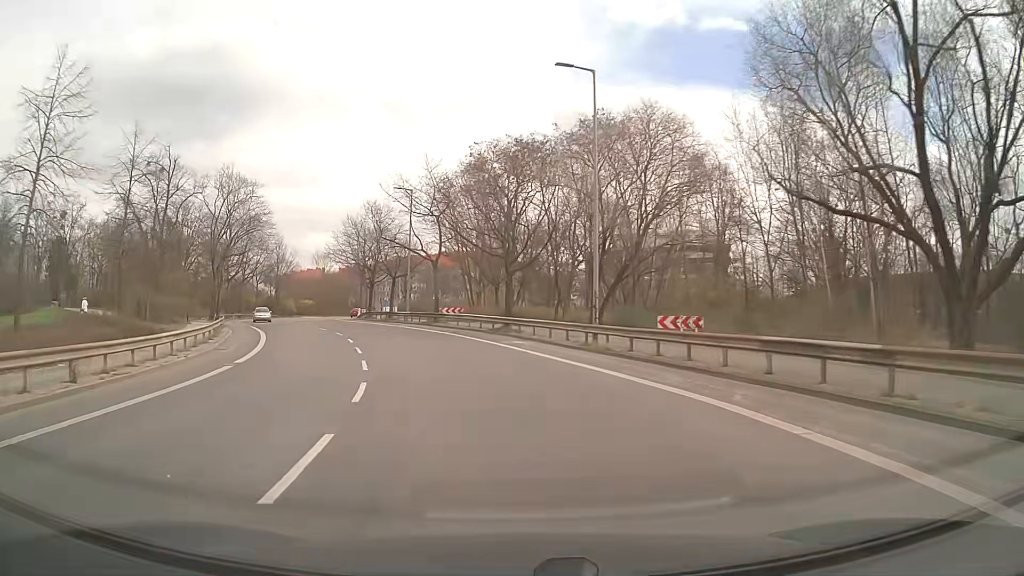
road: tertiary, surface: asphalt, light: Day
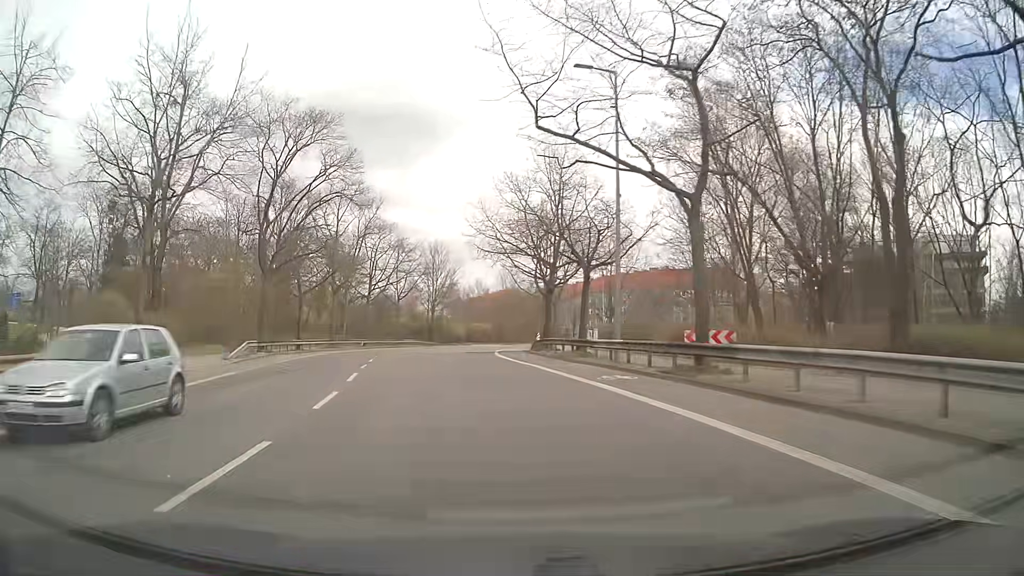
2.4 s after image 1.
(-4.7, +29.8) m; -18°
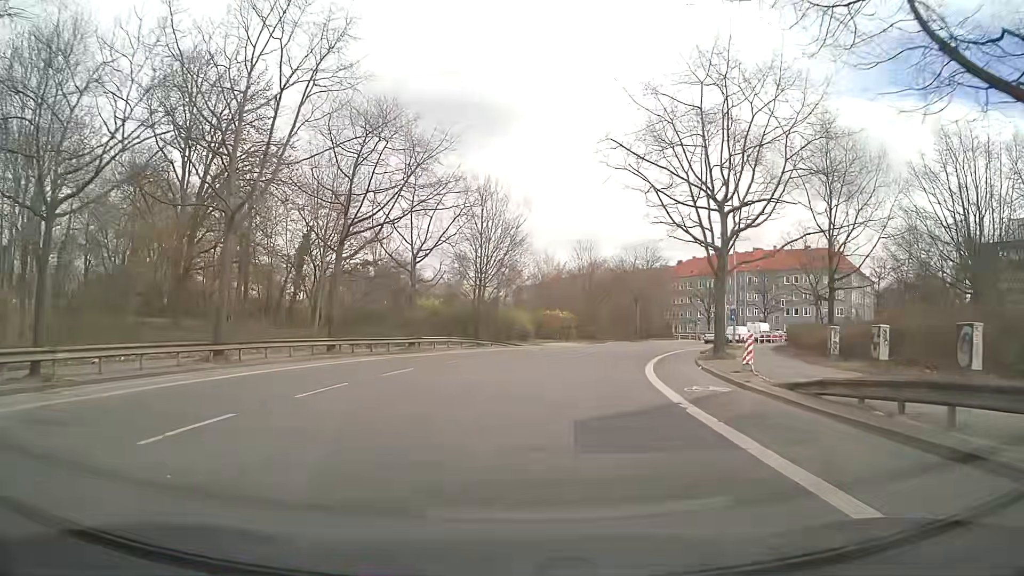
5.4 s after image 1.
(-2.9, +34.0) m; -5°
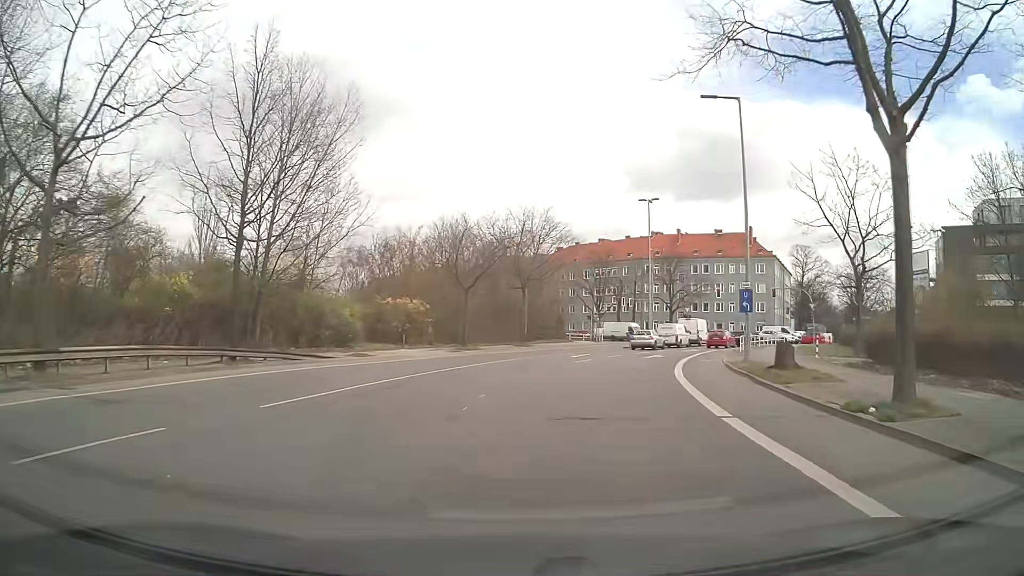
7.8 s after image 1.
(+2.1, +25.0) m; +12°
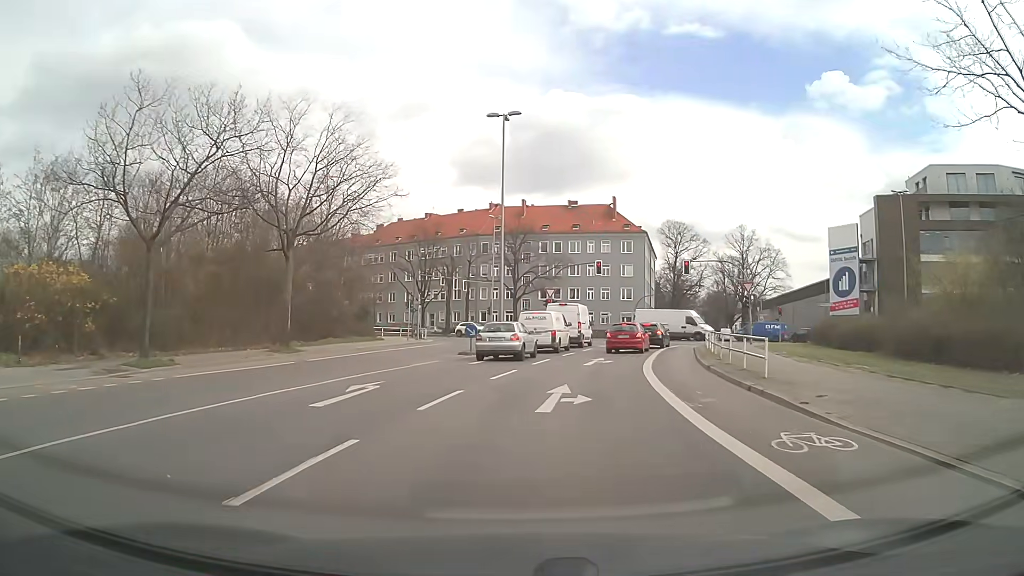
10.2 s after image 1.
(+2.6, +22.6) m; +14°
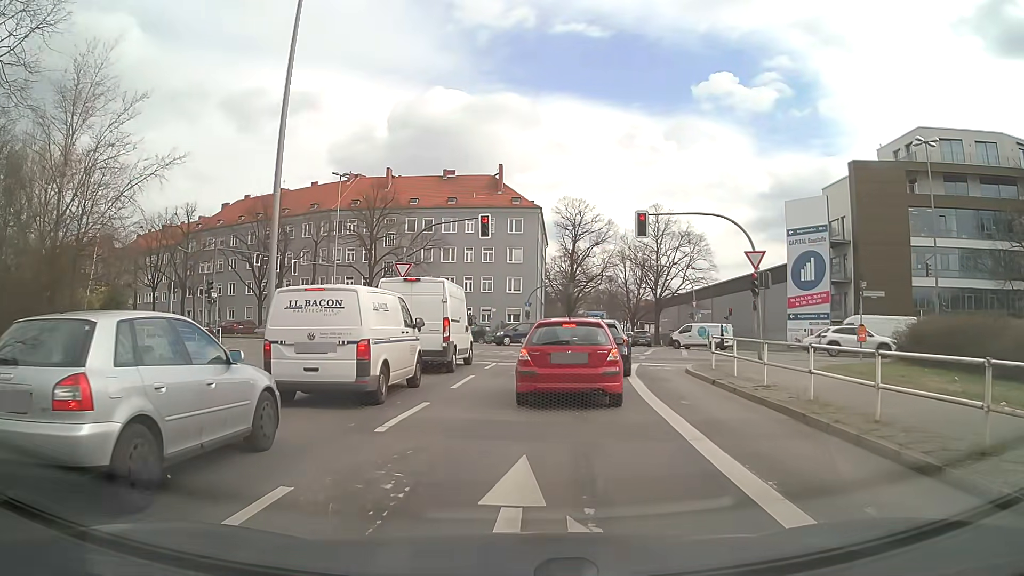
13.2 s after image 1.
(+1.5, +19.3) m; +10°
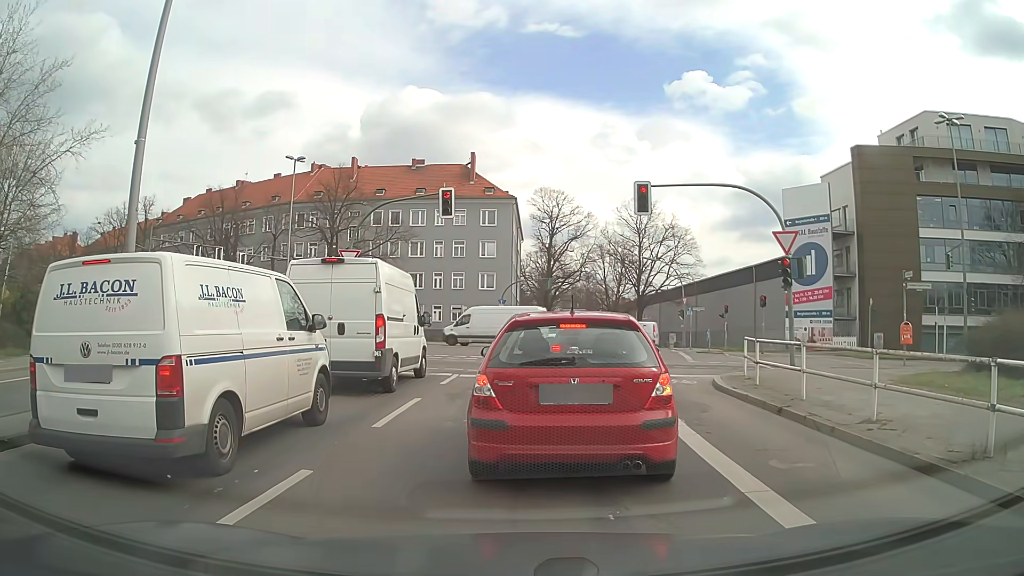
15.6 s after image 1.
(+0.1, +4.9) m; +3°
